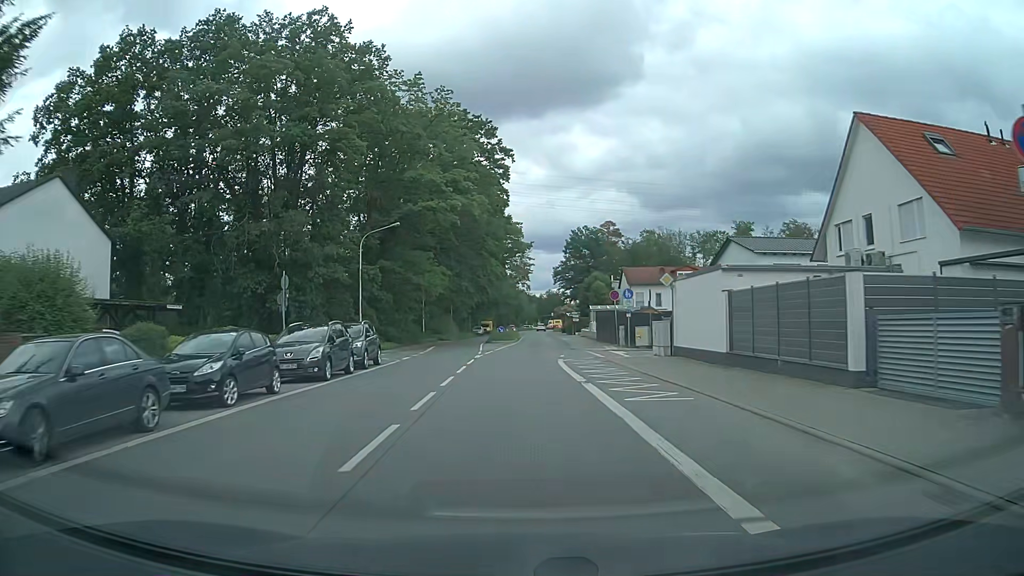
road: primary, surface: asphalt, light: Day
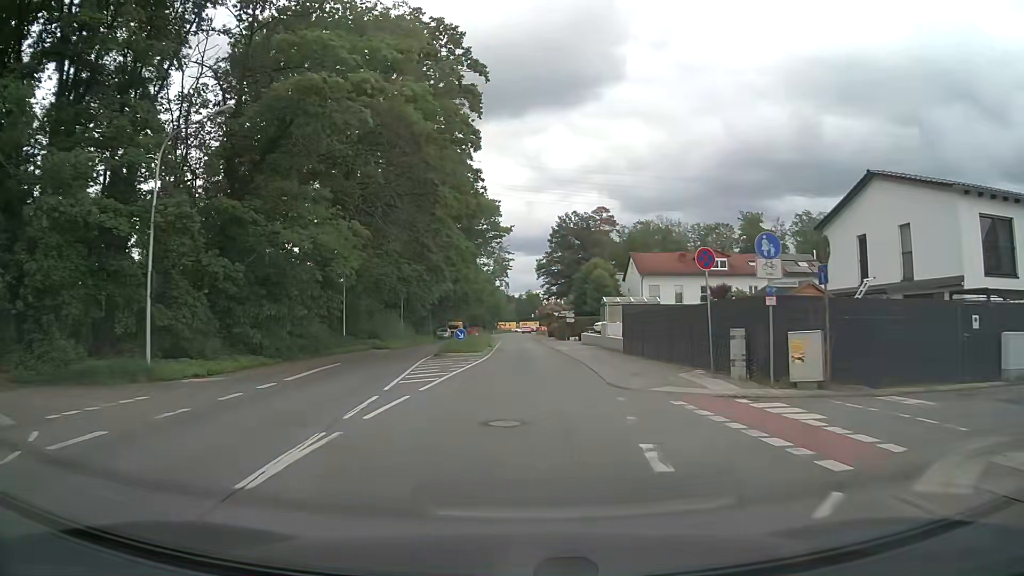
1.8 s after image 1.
(+0.3, +23.3) m; +2°
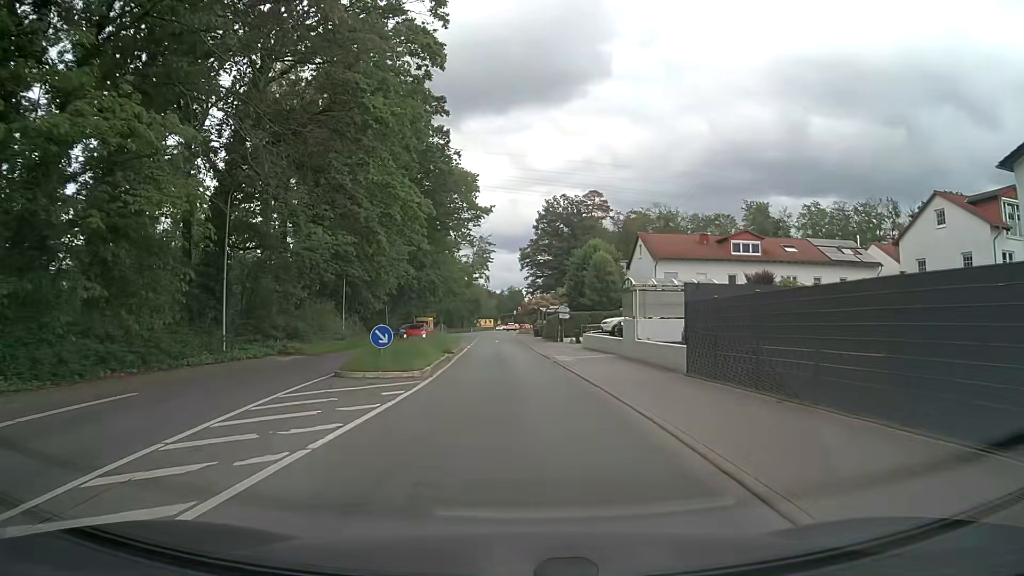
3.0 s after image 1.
(+0.3, +15.5) m; +2°
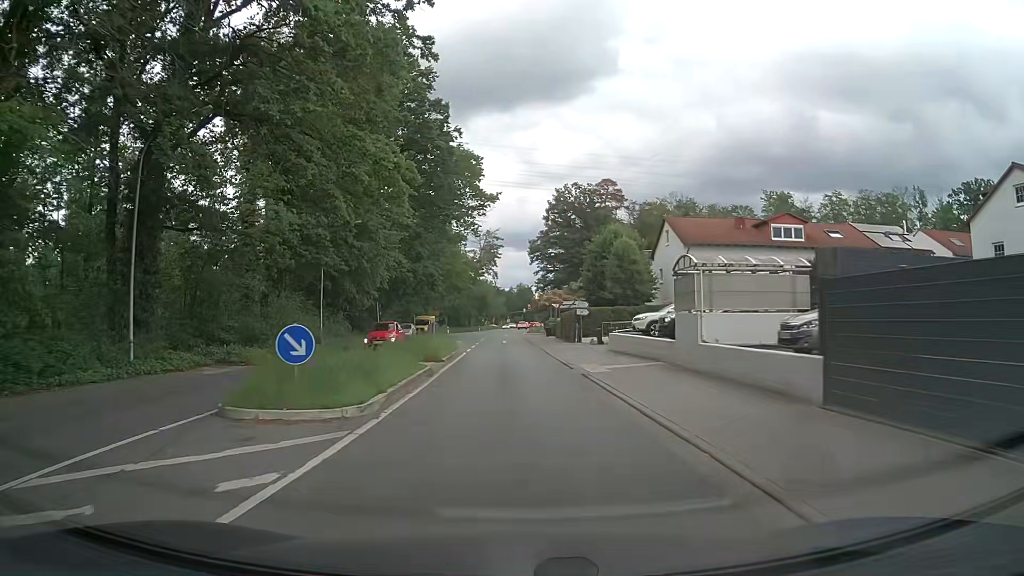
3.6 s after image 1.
(0.0, +7.8) m; 0°
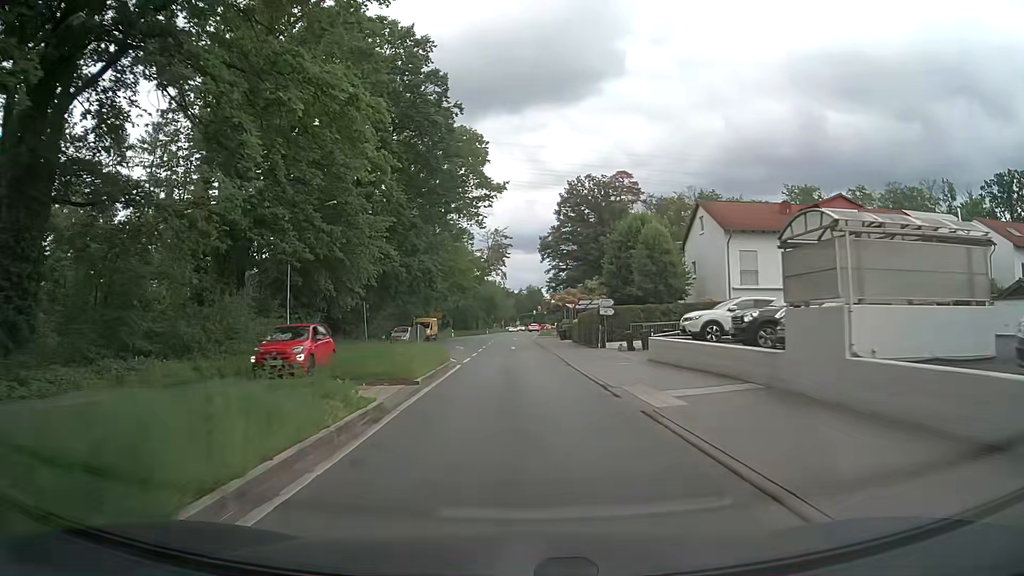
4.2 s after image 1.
(-0.1, +7.7) m; -1°
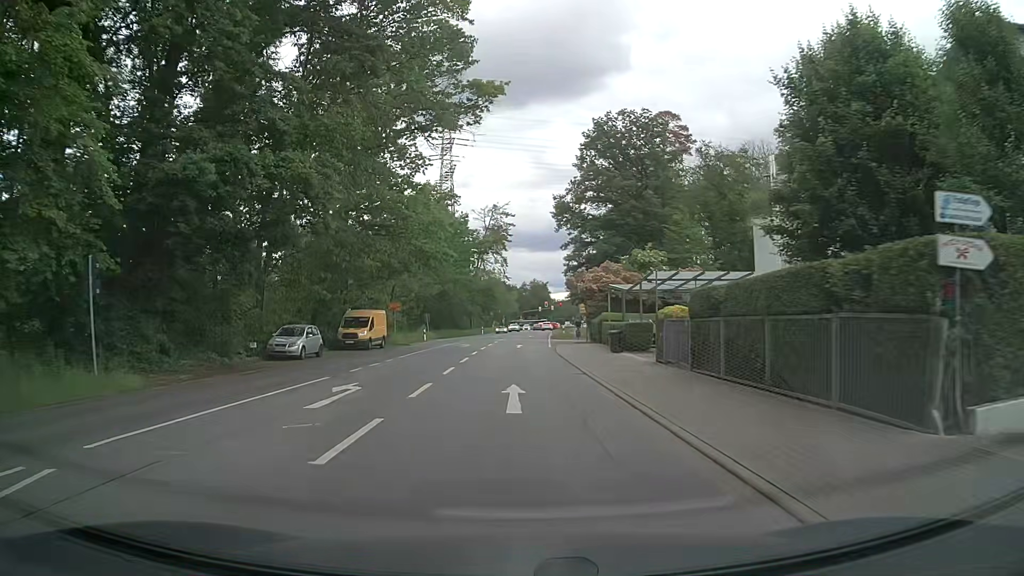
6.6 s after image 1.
(-0.4, +31.1) m; -1°
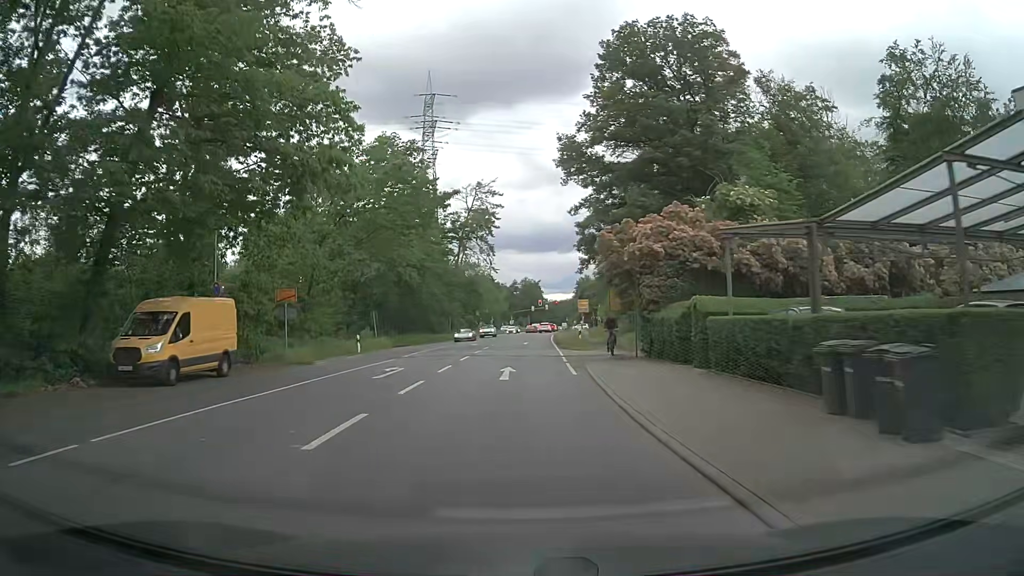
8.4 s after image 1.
(+0.2, +23.3) m; +1°
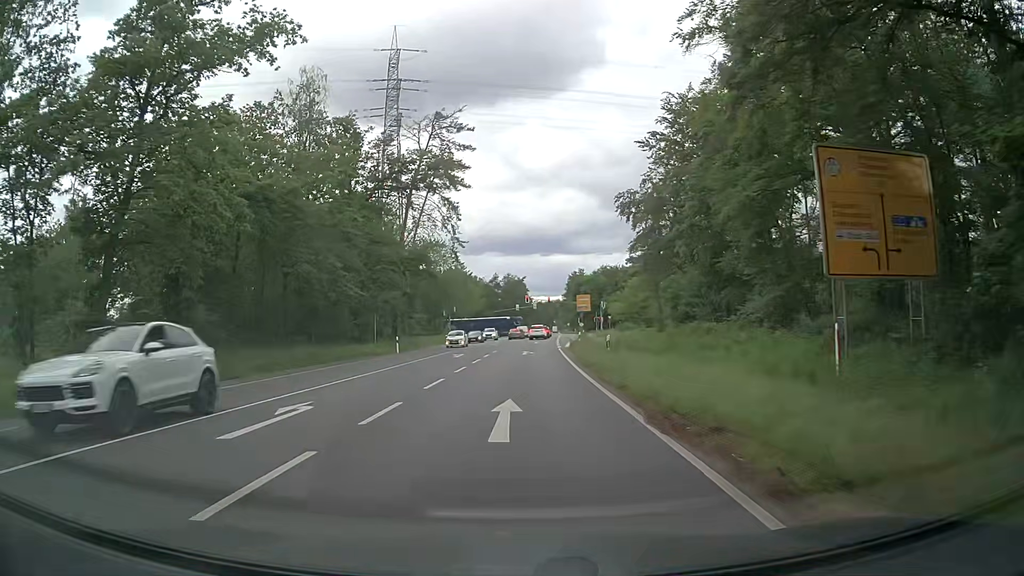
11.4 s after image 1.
(+0.5, +38.8) m; +1°
